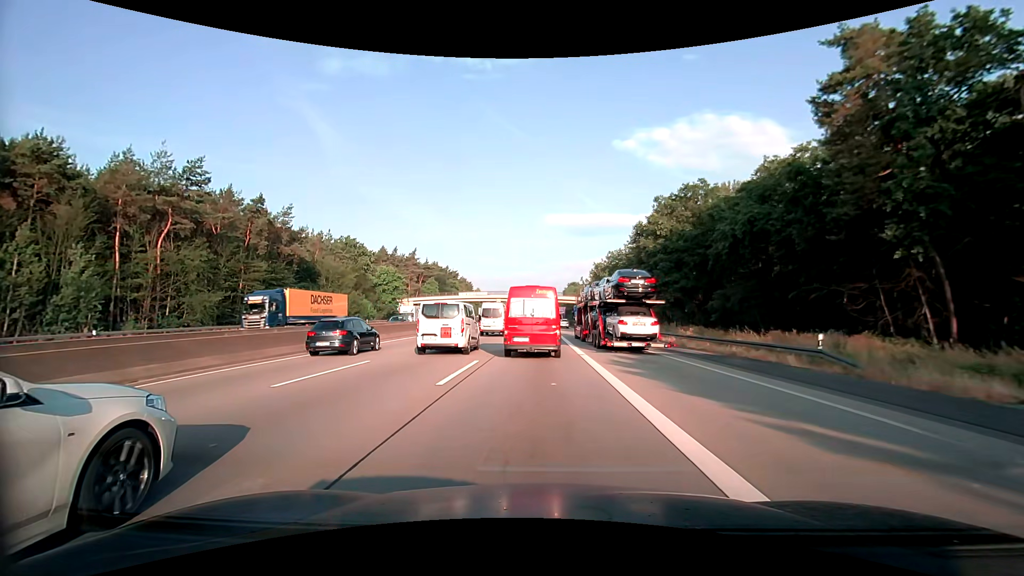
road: motorway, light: Day
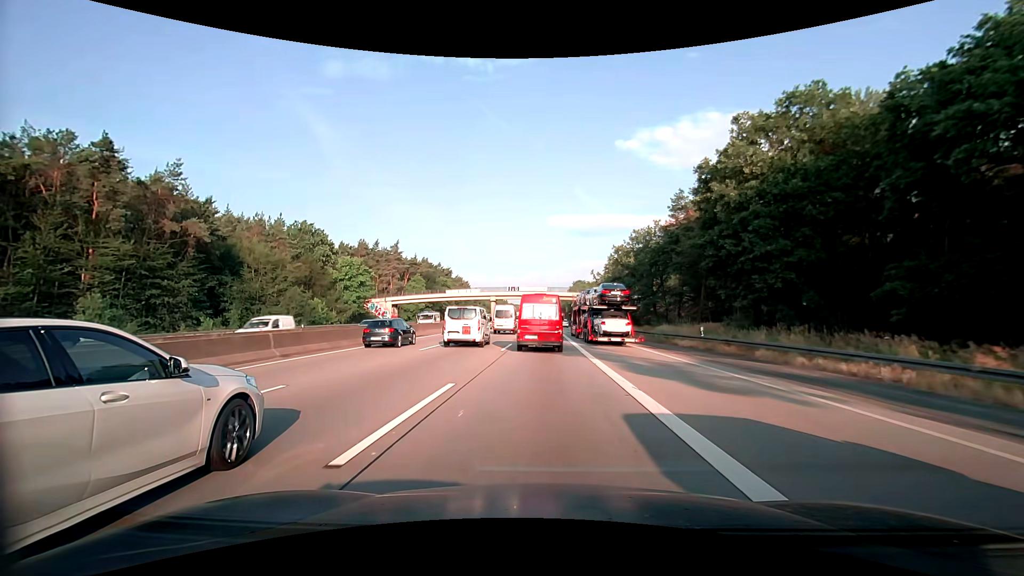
(0.0, +23.9) m; -1°
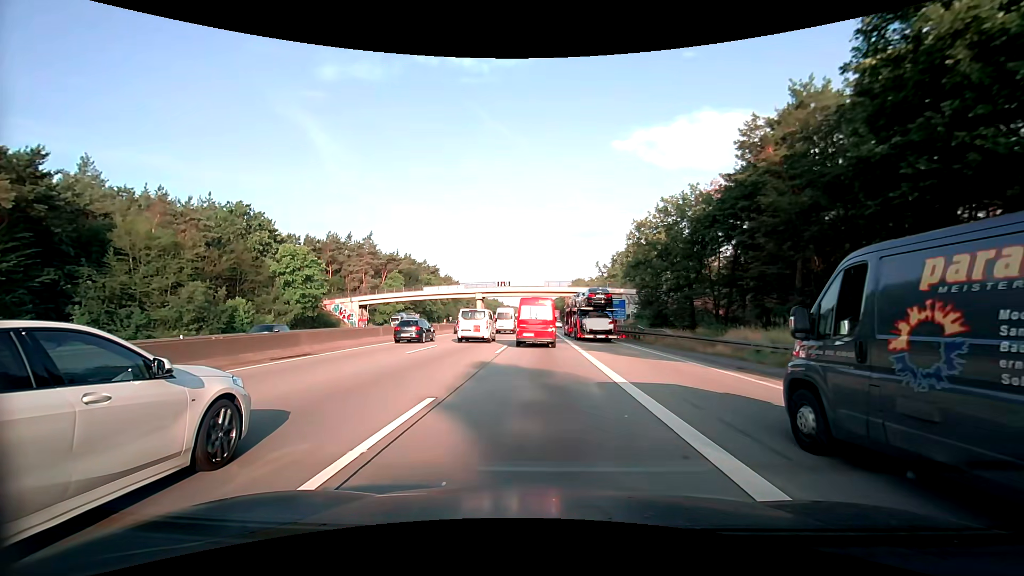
(+0.2, +20.0) m; +1°
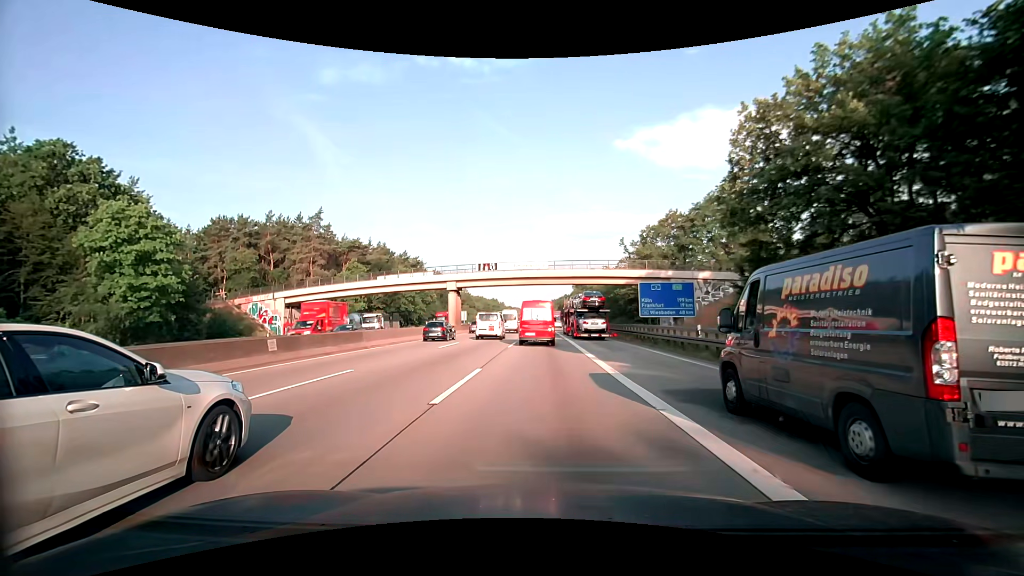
(-0.1, +30.8) m; 0°
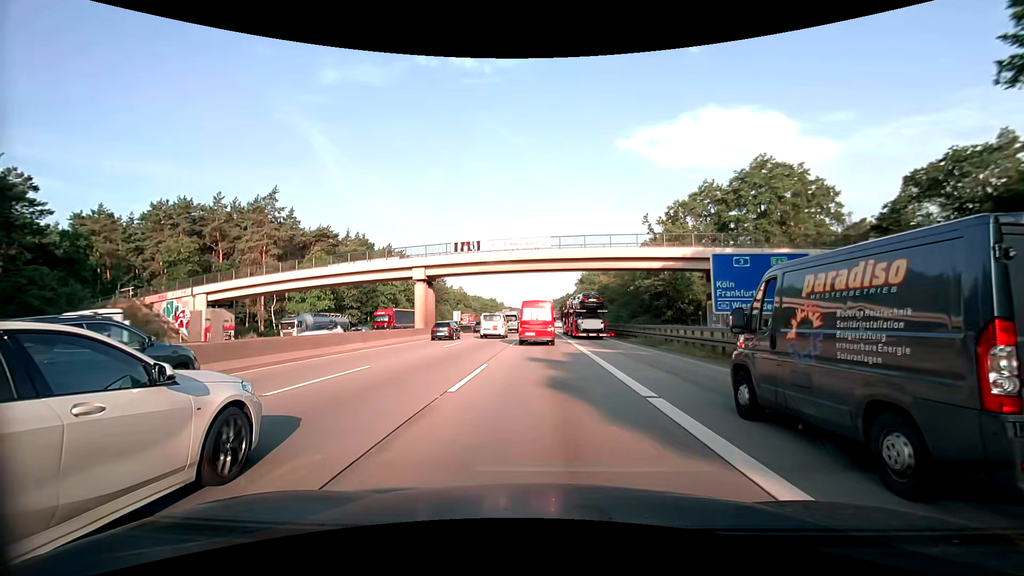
(0.0, +17.1) m; 0°
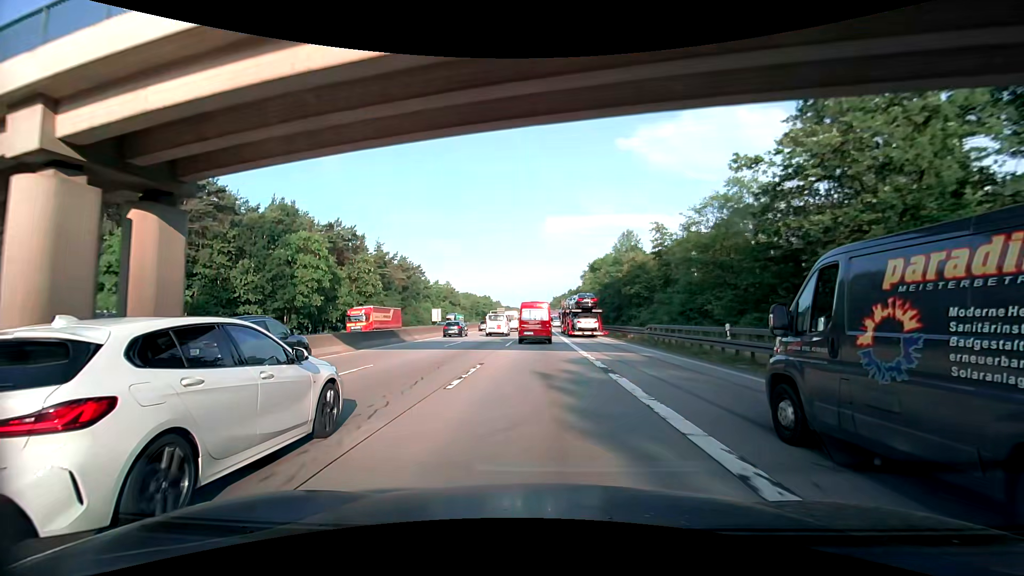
(+0.1, +35.6) m; 0°
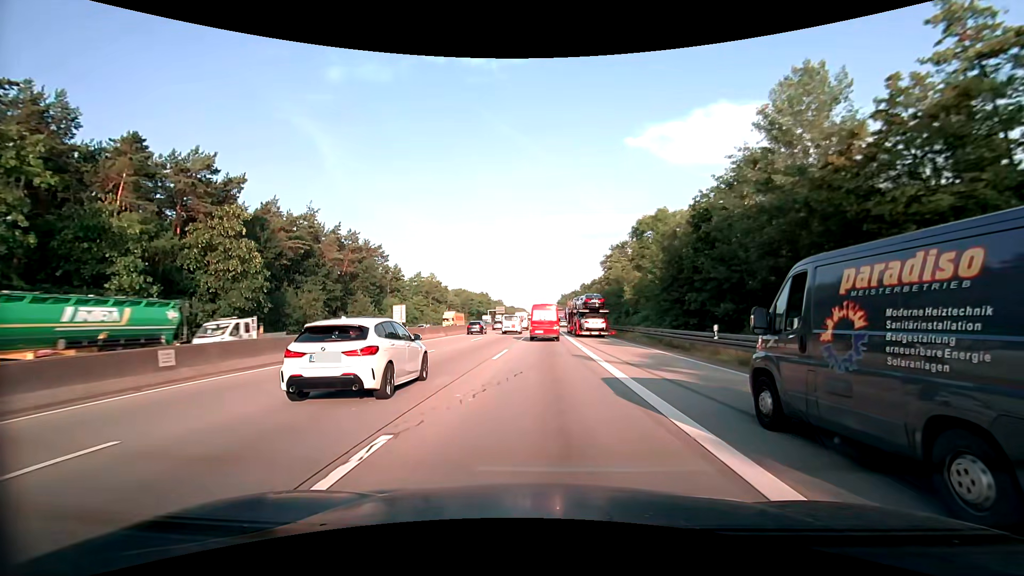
(-0.2, +46.4) m; -1°
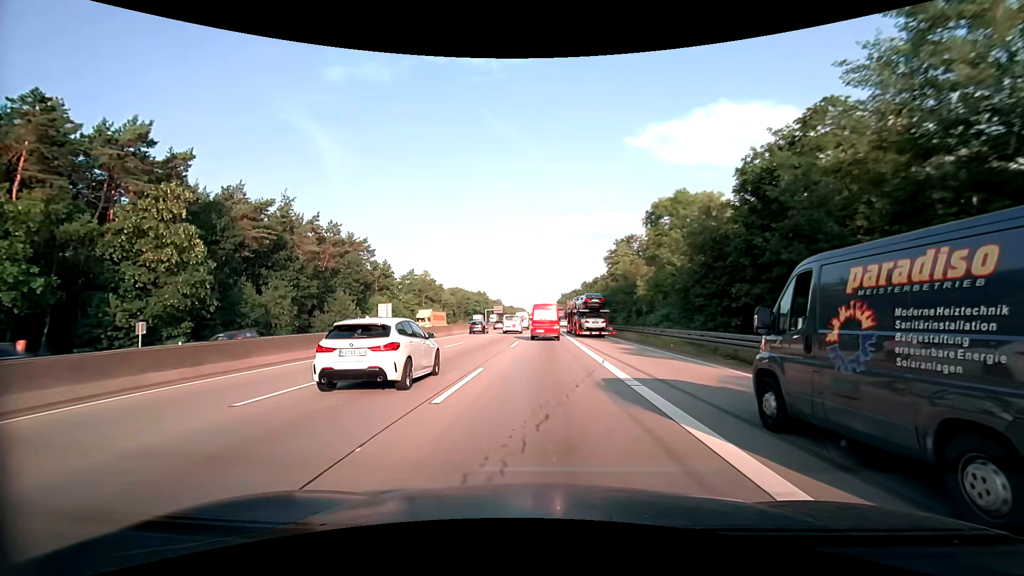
(0.0, +9.7) m; 0°
(0, +10) (0, +20) (0, +30) (0, +40) (0, +50) (0, +60) (0, +70) (0, +80) (0, +90) (0, +100) m
